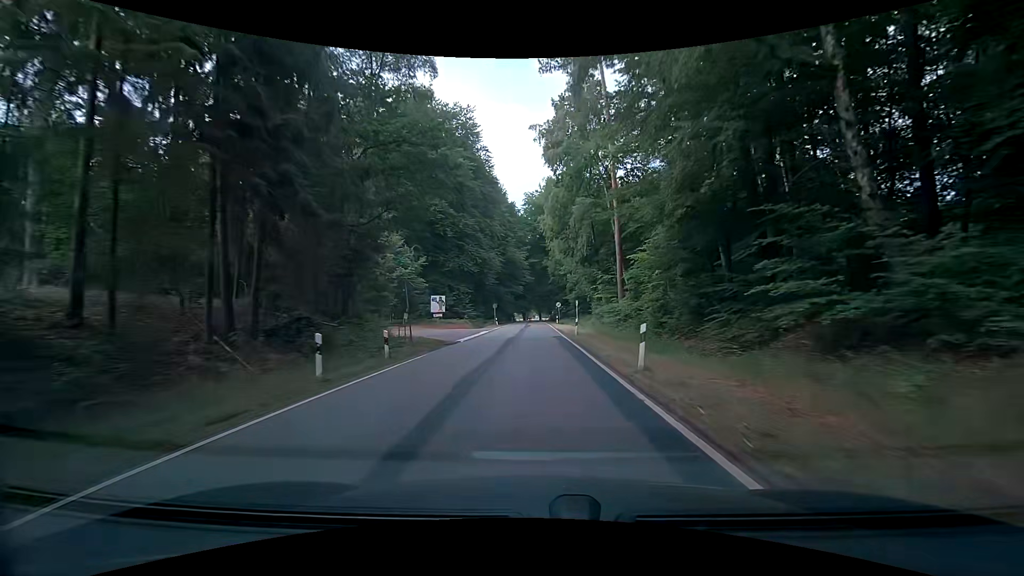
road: tertiary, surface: asphalt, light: Day
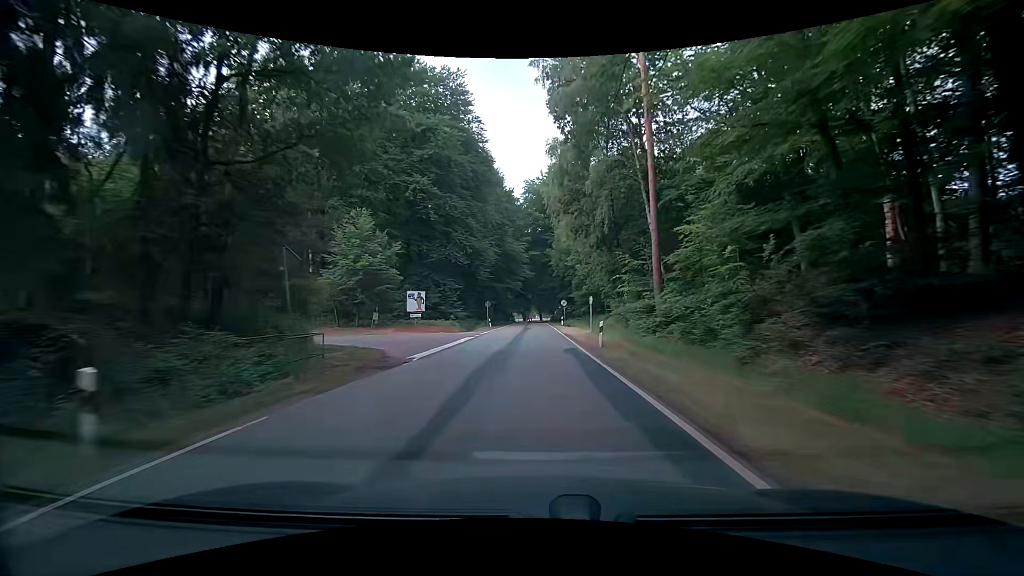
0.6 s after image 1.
(0.0, +10.8) m; -1°
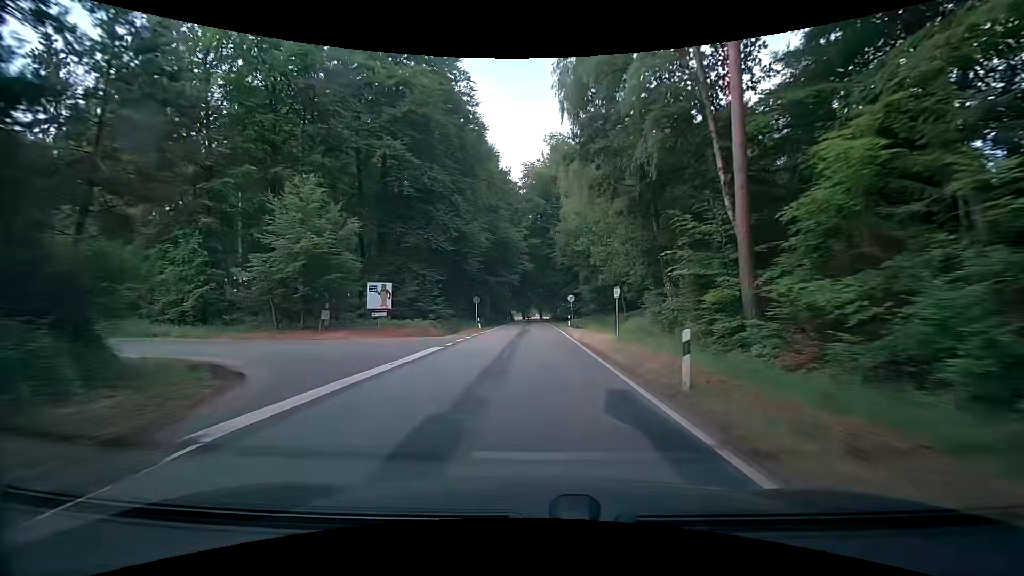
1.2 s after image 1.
(+0.1, +10.8) m; +2°
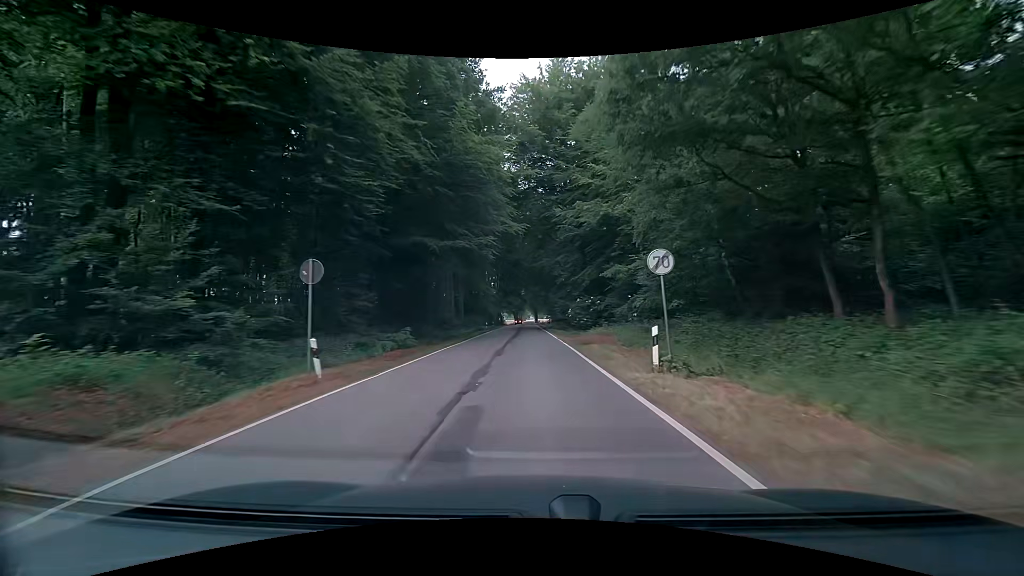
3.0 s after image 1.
(0.0, +32.6) m; 0°
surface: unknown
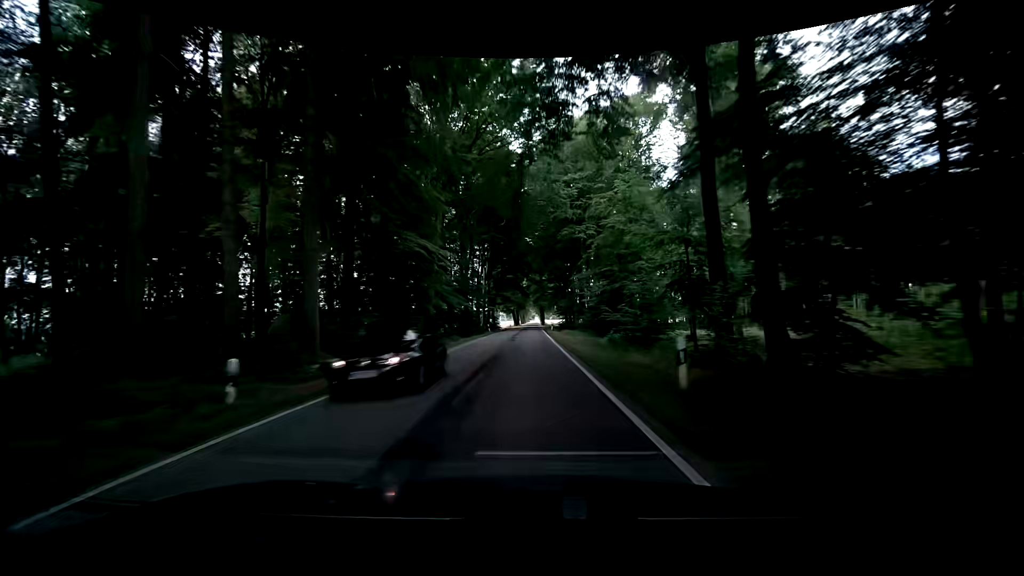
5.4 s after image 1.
(0.0, +53.5) m; 0°
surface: asphalt
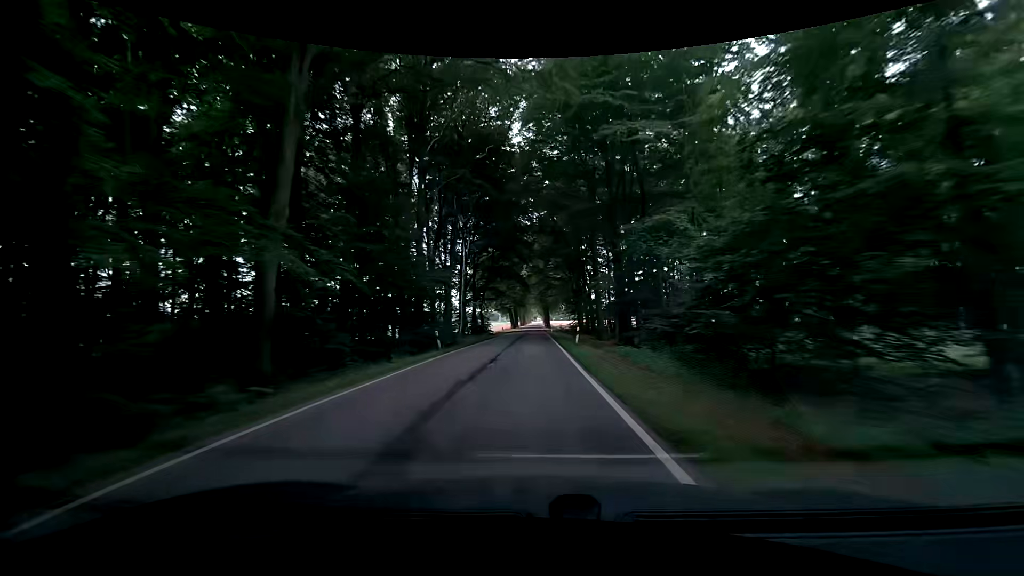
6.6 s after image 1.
(-0.2, +32.7) m; -1°
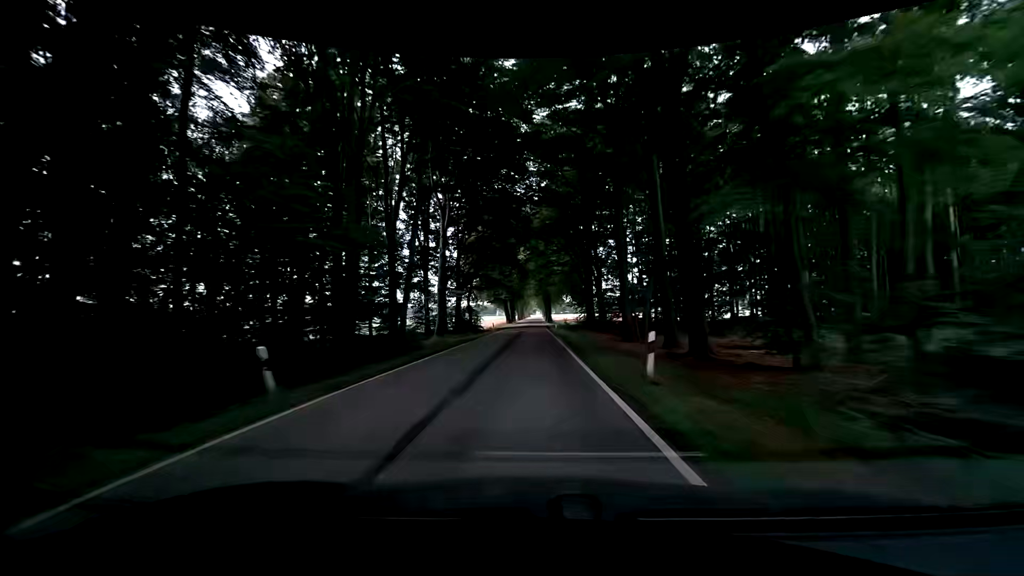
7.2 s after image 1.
(+0.1, +17.1) m; 0°
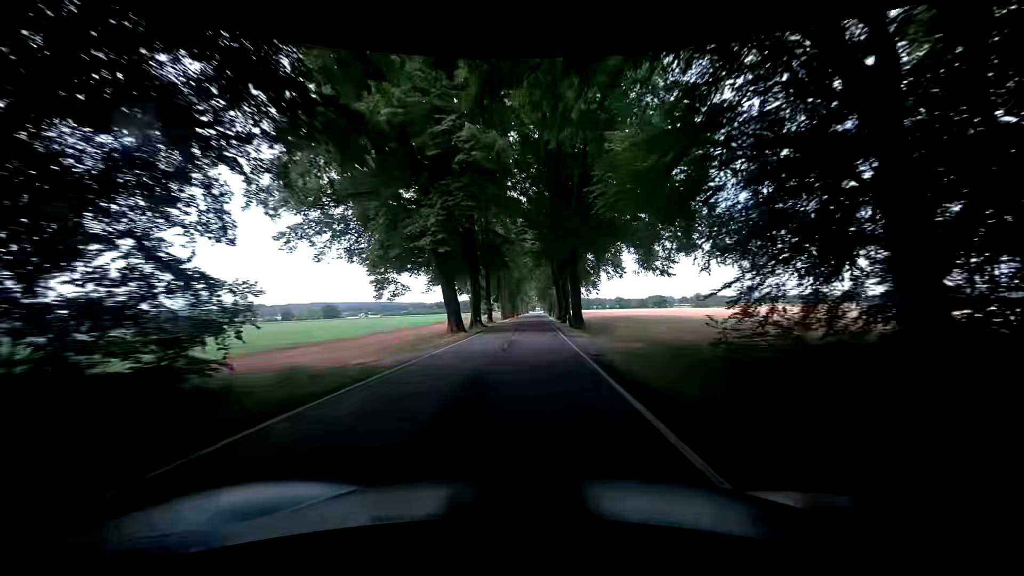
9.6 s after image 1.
(+0.5, +67.9) m; +1°
(0, +10) (0, +20) (0, +30) (0, +40) (0, +50) (0, +60) (0, +70) (0, +80) (0, +90) (0, +100) m
